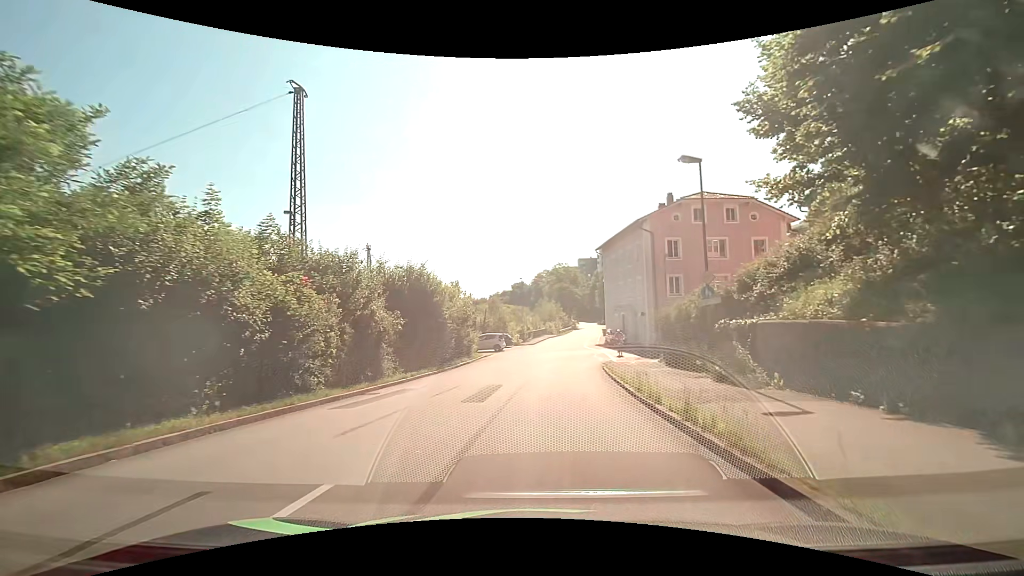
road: residential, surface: asphalt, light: Day
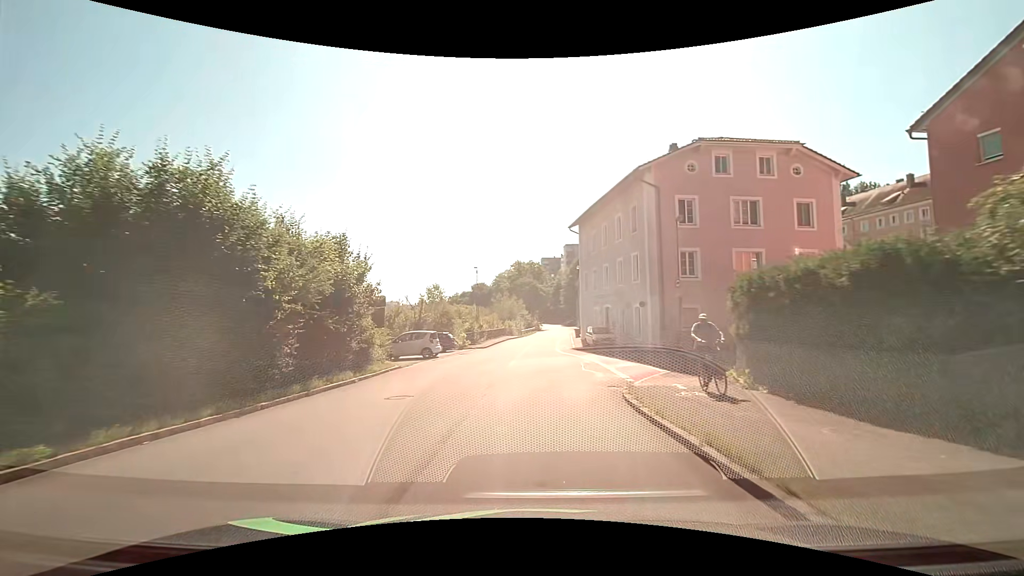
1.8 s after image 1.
(+0.5, +15.2) m; +4°
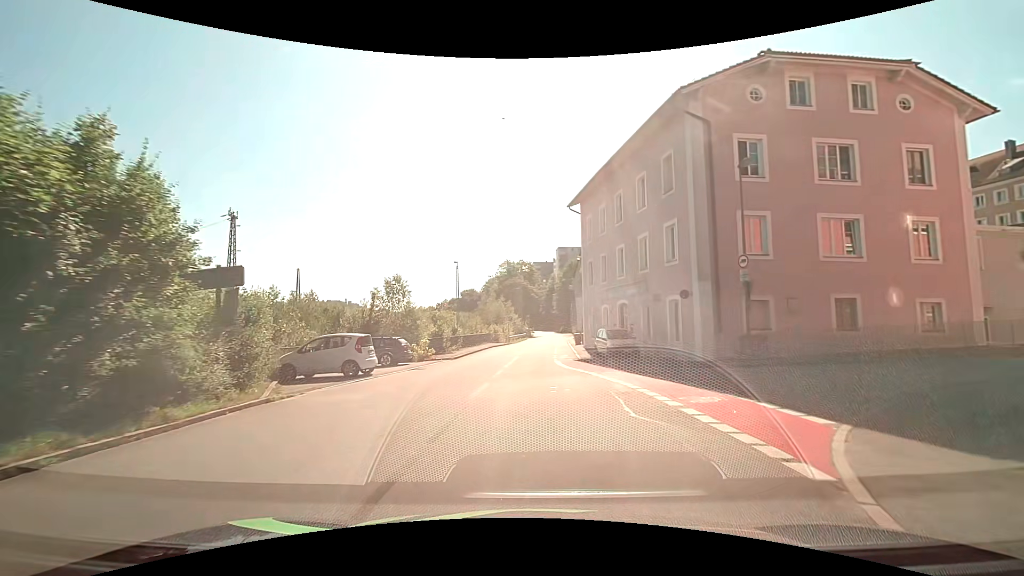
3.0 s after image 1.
(+0.1, +10.9) m; +1°
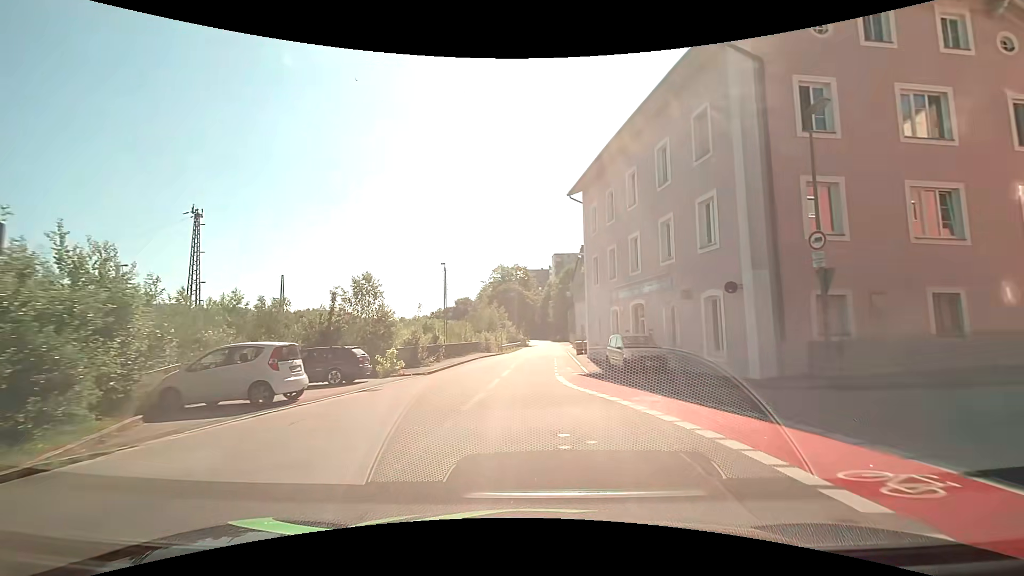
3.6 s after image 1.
(0.0, +5.7) m; 0°
(0, +10) (0, +20) (+1, +30) (+1, +40) (+2, +50) (+2, +60) (+3, +70) (+3, +80) (+3, +90) (+4, +100) m
